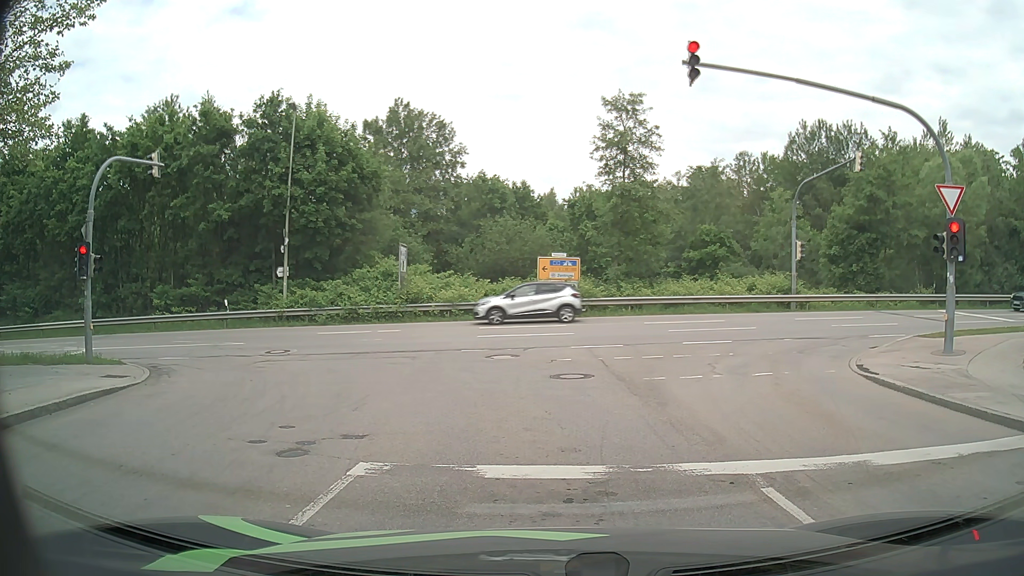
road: residential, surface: asphalt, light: Day
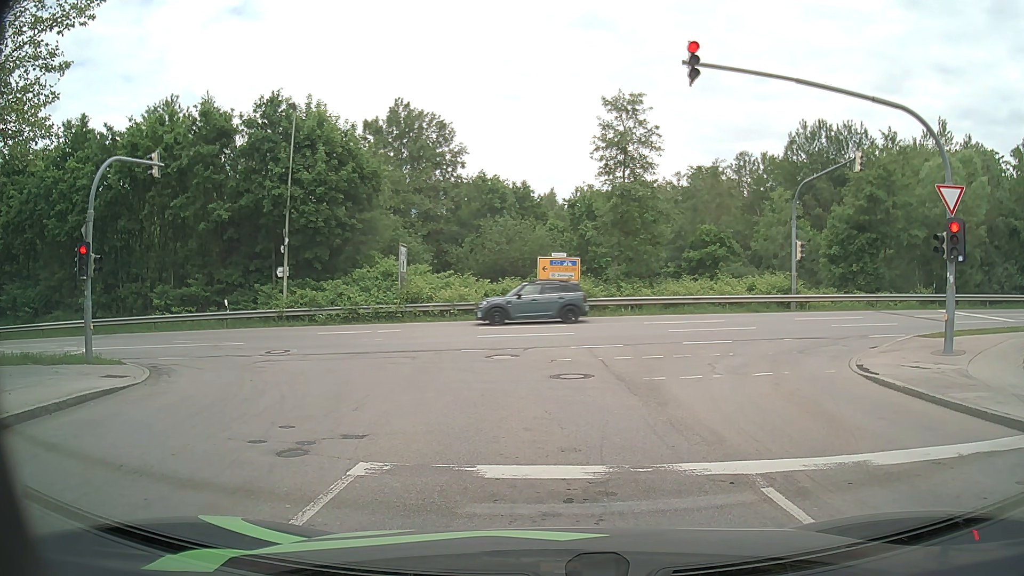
(0.0, 0.0) m; 0°
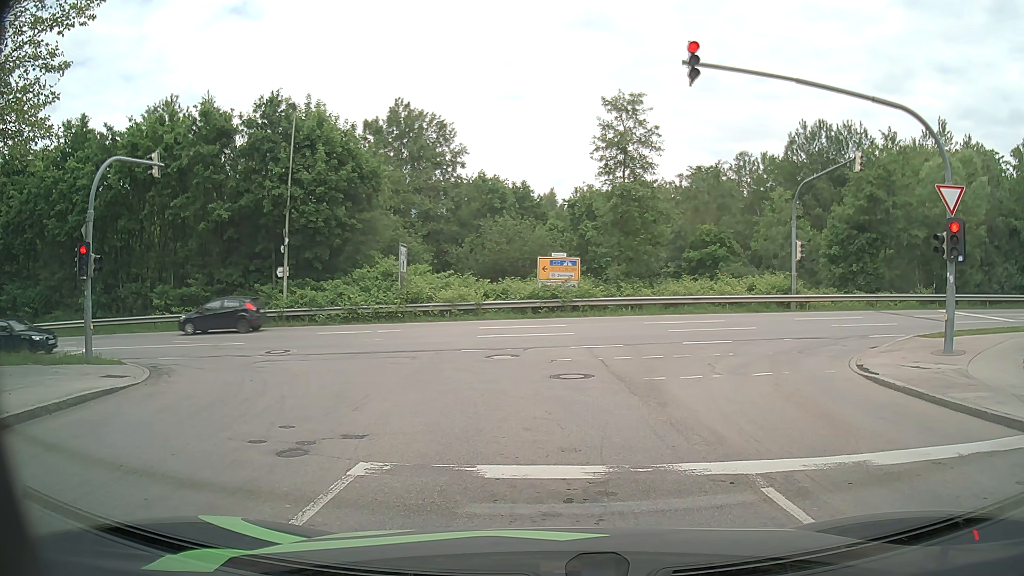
(0.0, 0.0) m; 0°
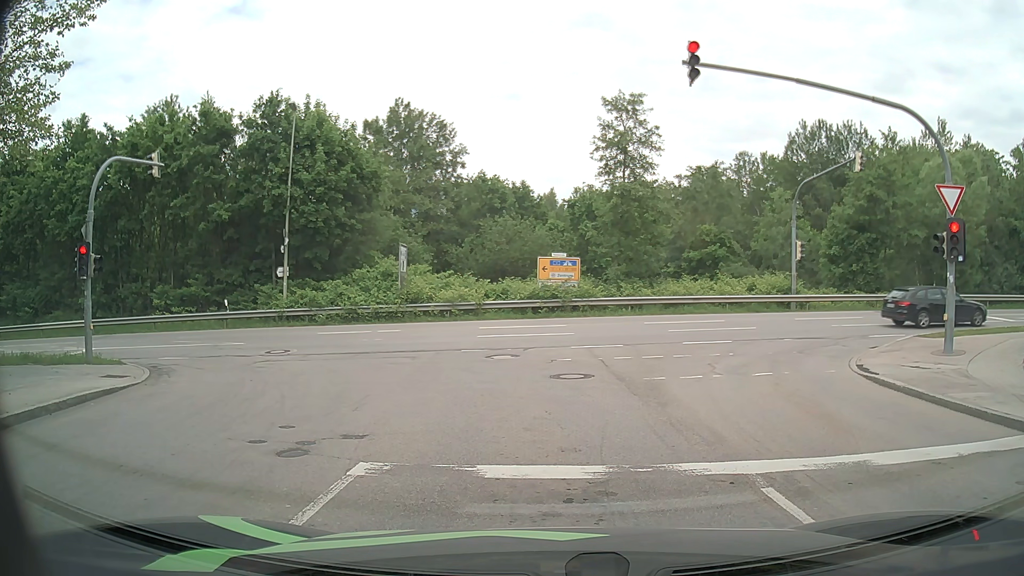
(0.0, 0.0) m; 0°
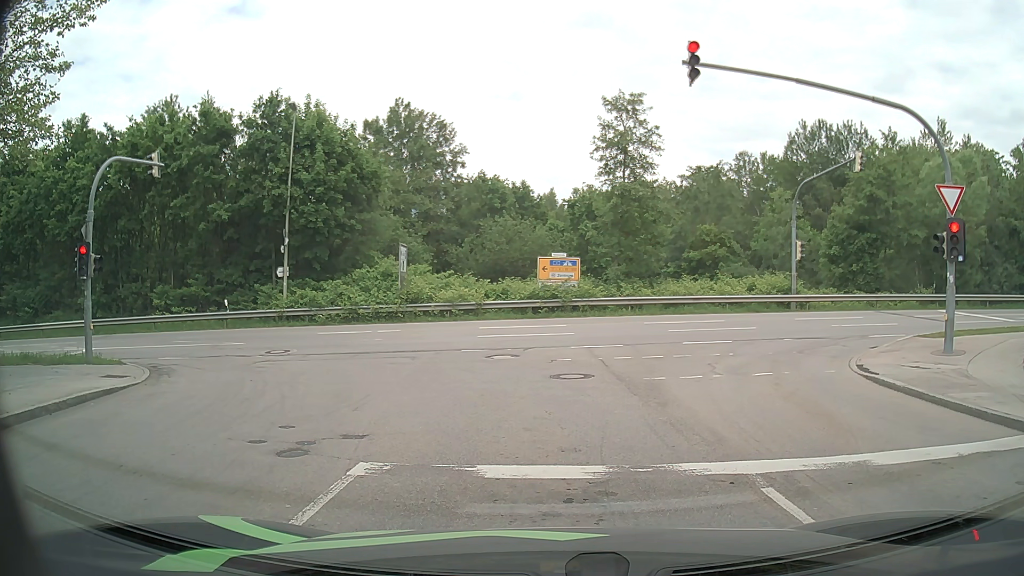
(0.0, 0.0) m; 0°
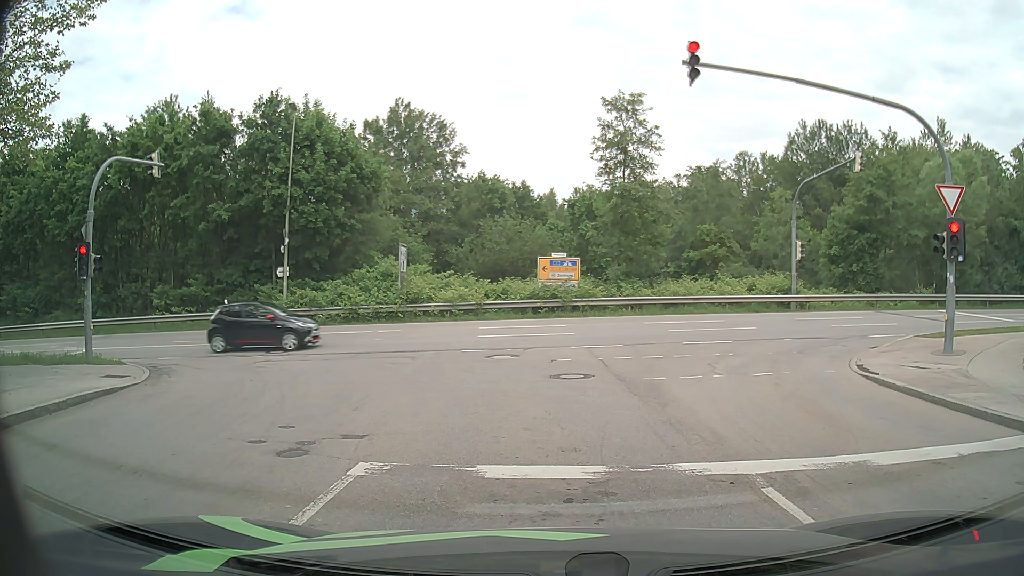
(0.0, 0.0) m; 0°
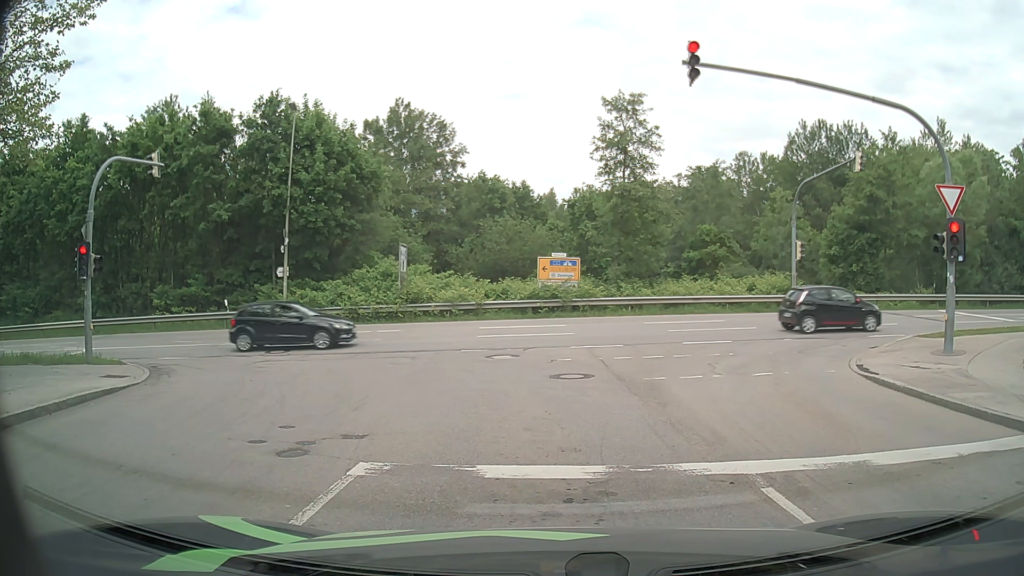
(0.0, 0.0) m; 0°
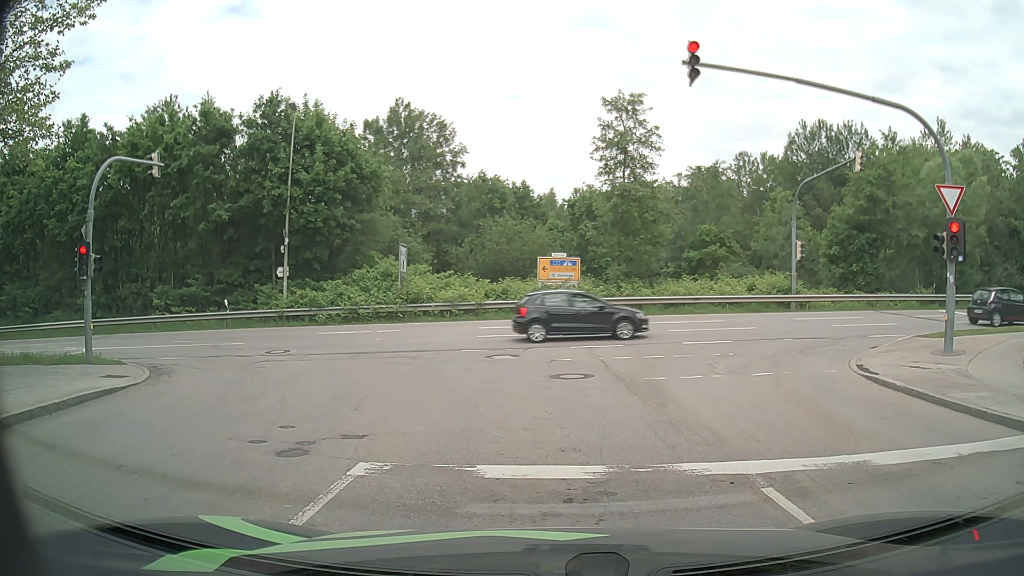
(0.0, 0.0) m; 0°
